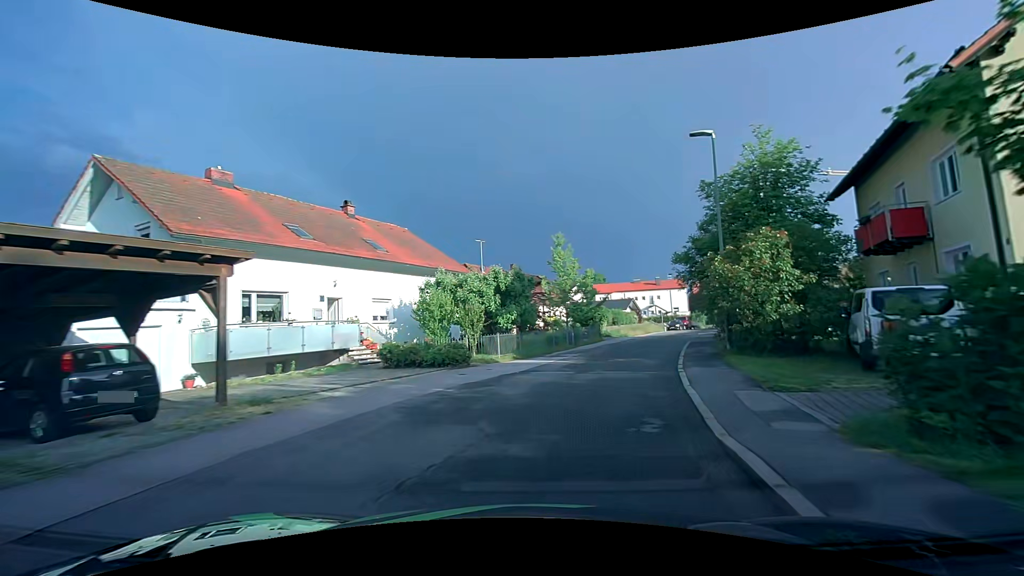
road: residential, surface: asphalt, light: Day
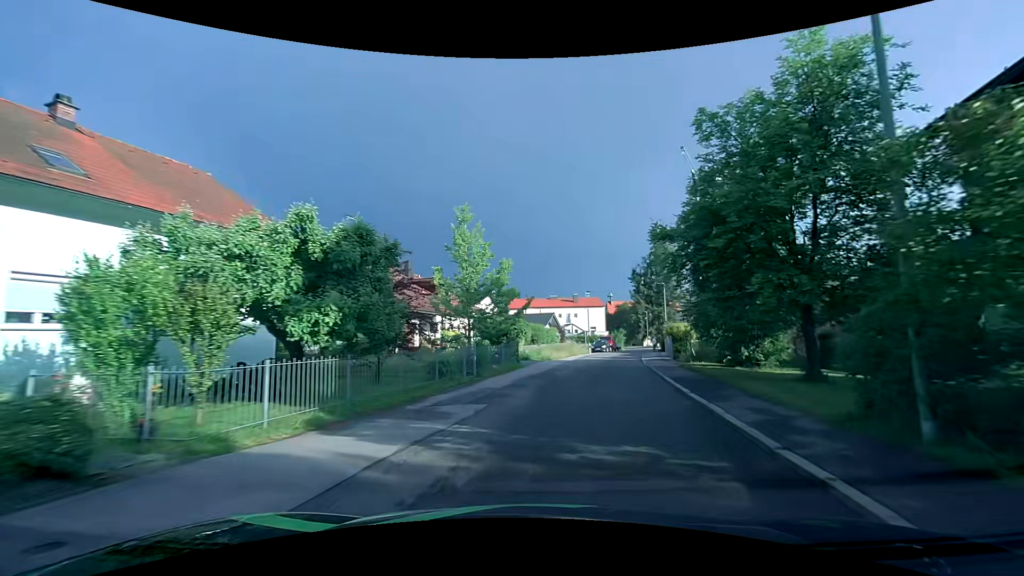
(+1.0, +12.2) m; +9°
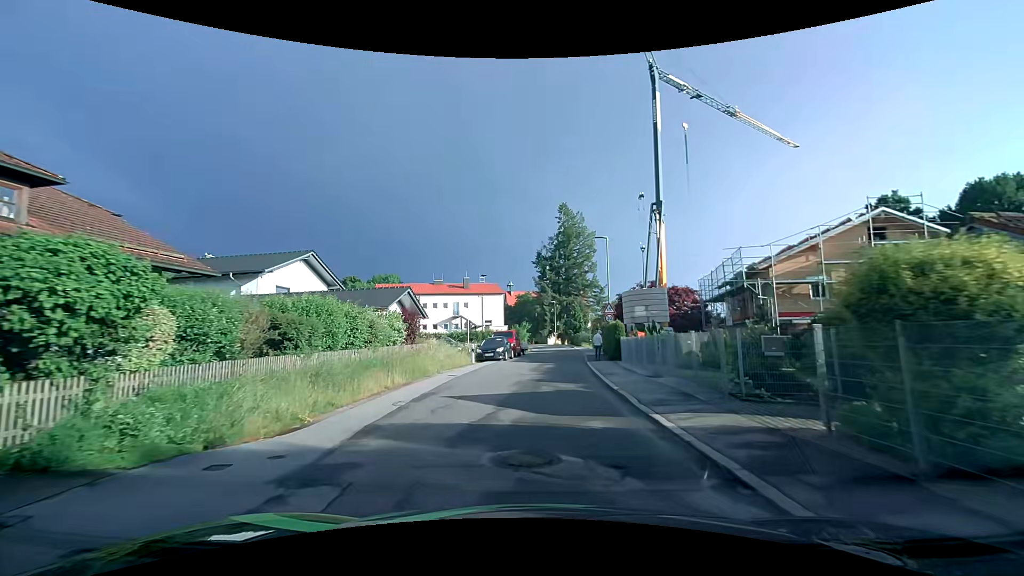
(+4.0, +26.8) m; +13°
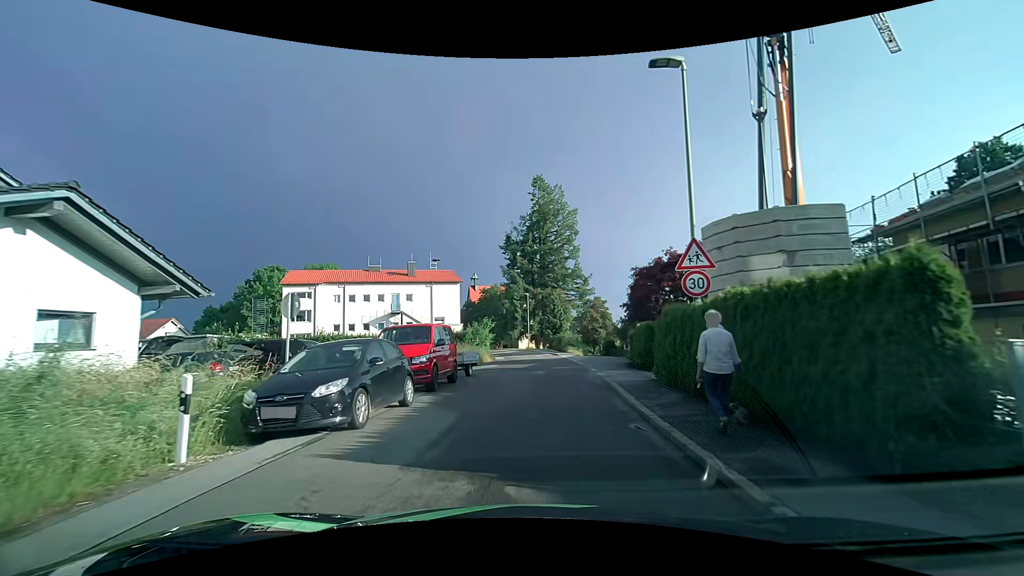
(+0.7, +21.3) m; +3°
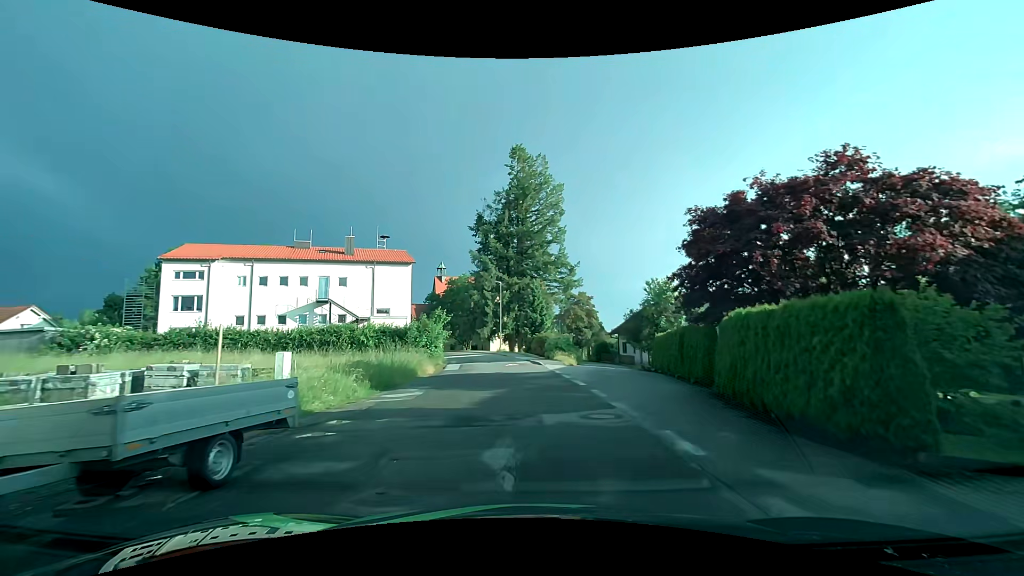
(+0.3, +15.3) m; +3°
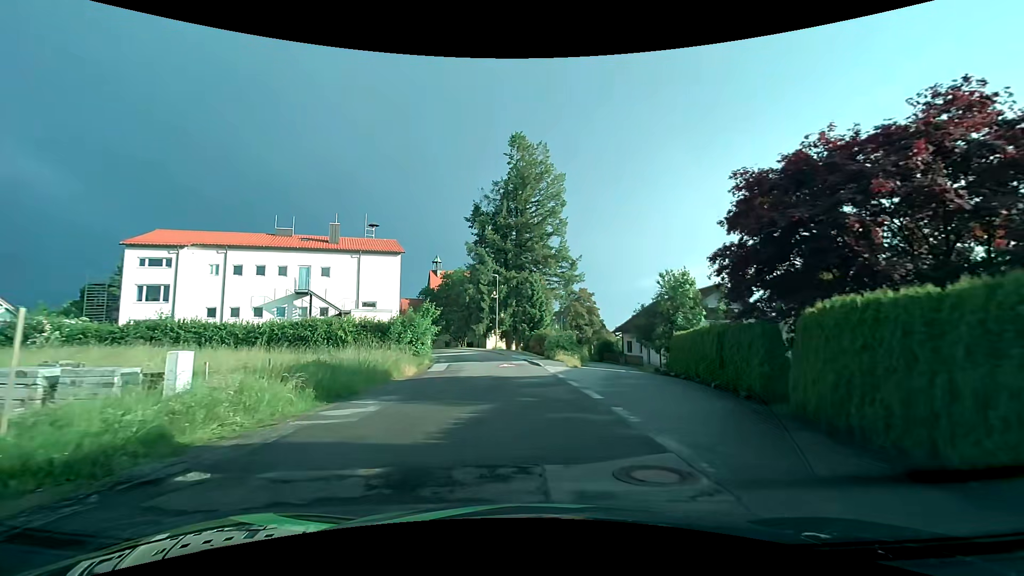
(0.0, +3.8) m; -1°
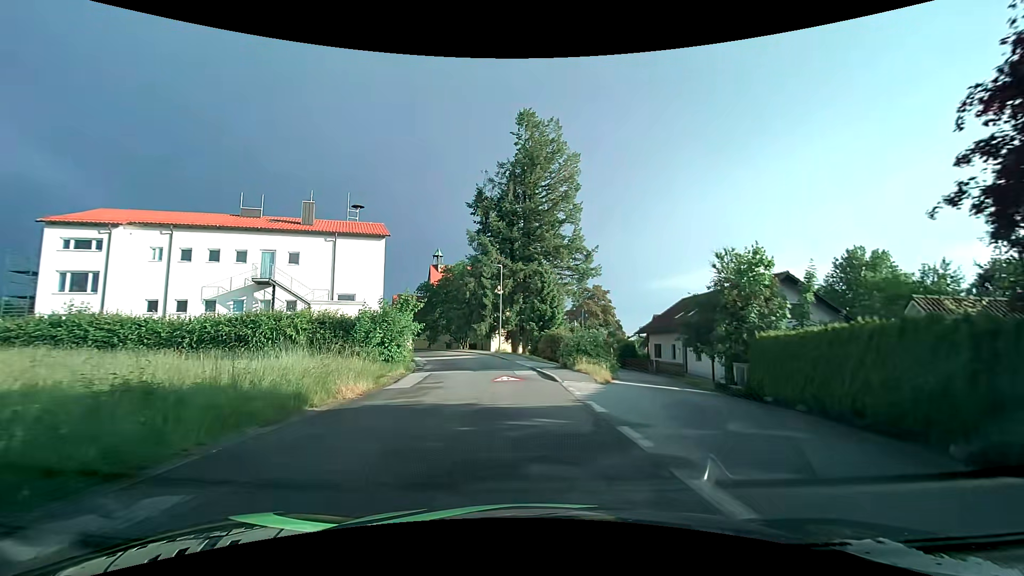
(0.0, +7.8) m; 0°
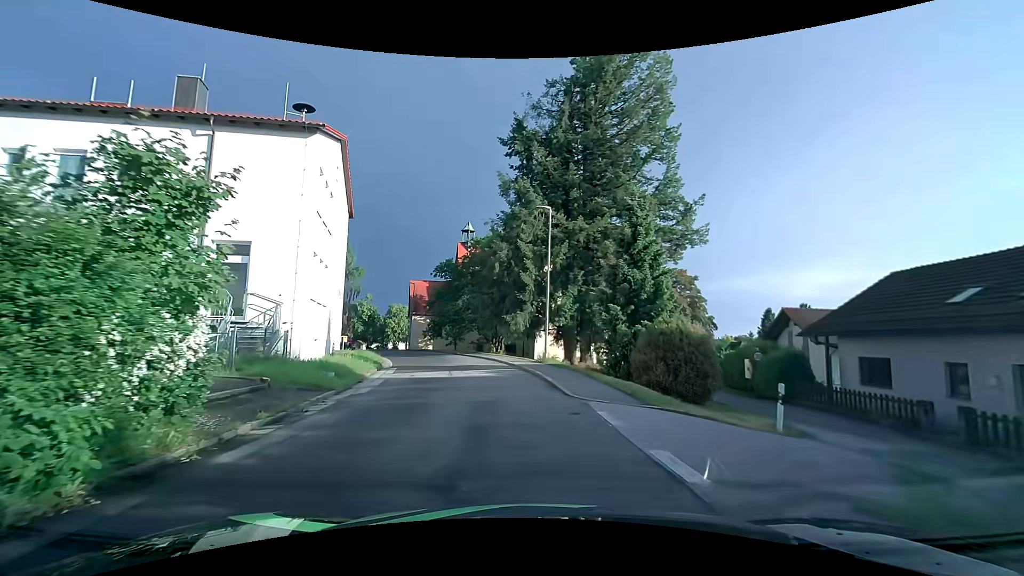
(-1.1, +20.6) m; -5°
(0, +10) (-1, +20) (-3, +30) (-6, +39) (-11, +48) (-16, +57) (-21, +65) (-28, +73) (-35, +80) (-42, +87) m
